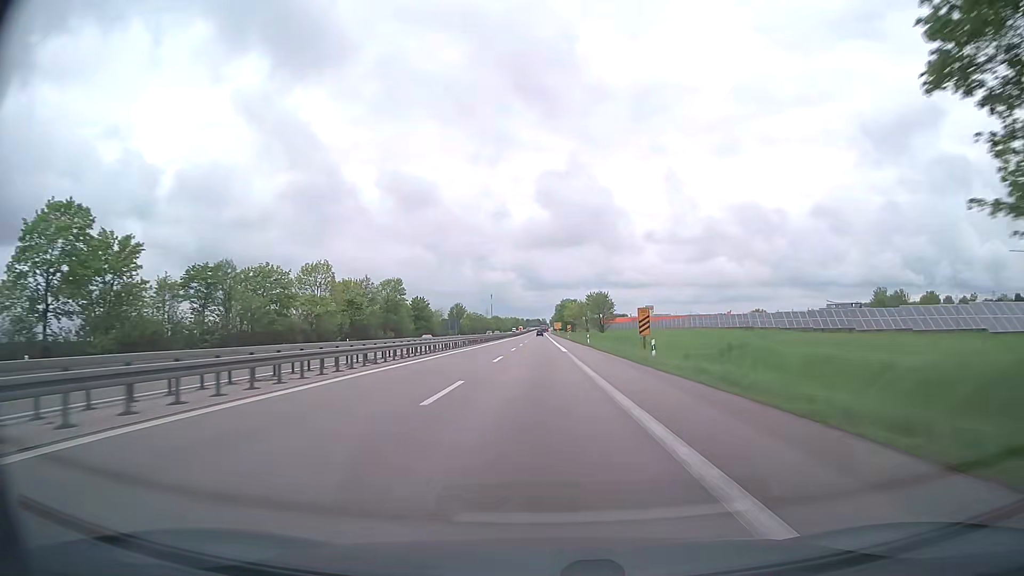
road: trunk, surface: asphalt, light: Day
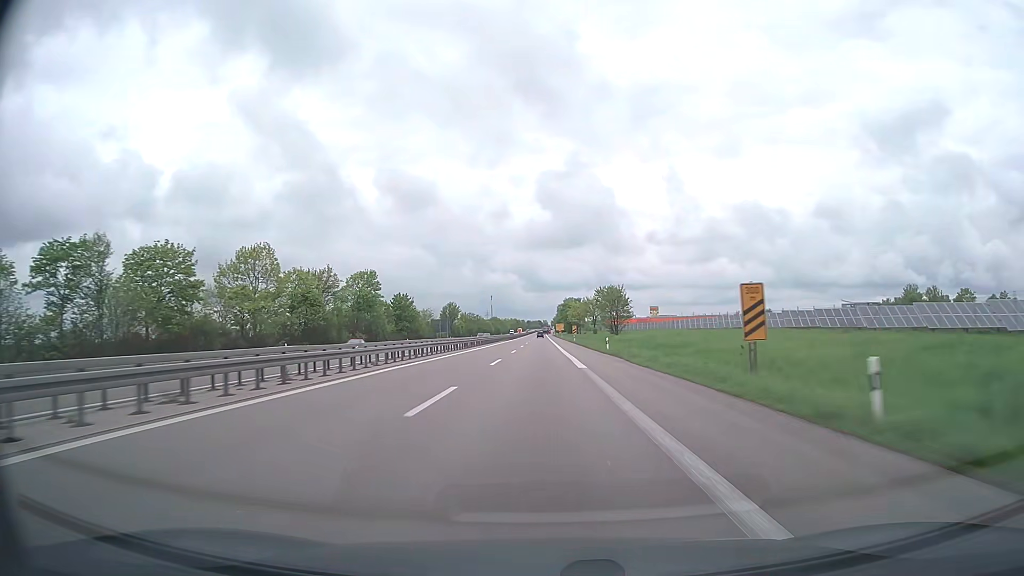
(0.0, +19.4) m; 0°
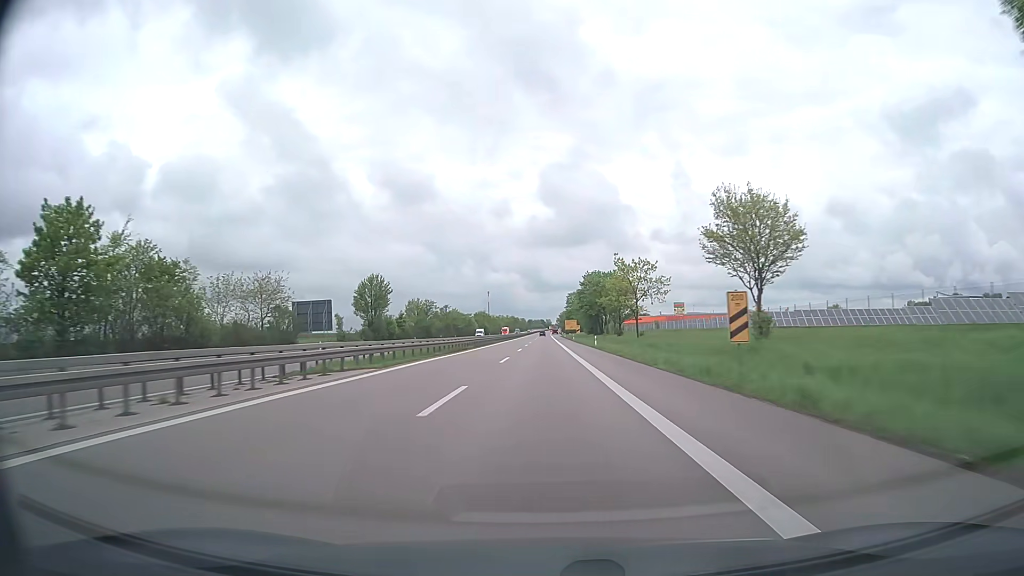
(-0.5, +96.9) m; 0°
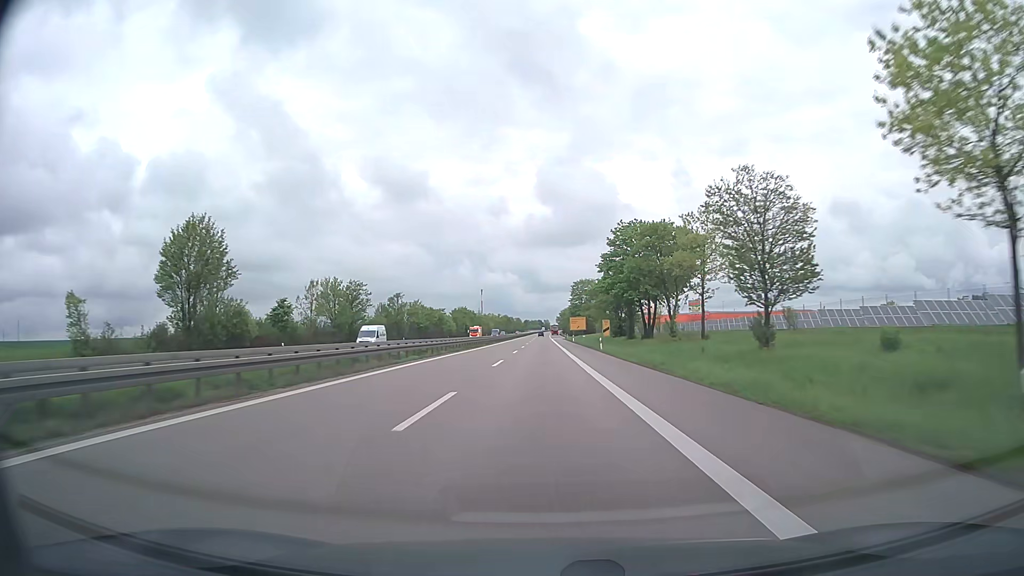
(+0.1, +58.1) m; 0°
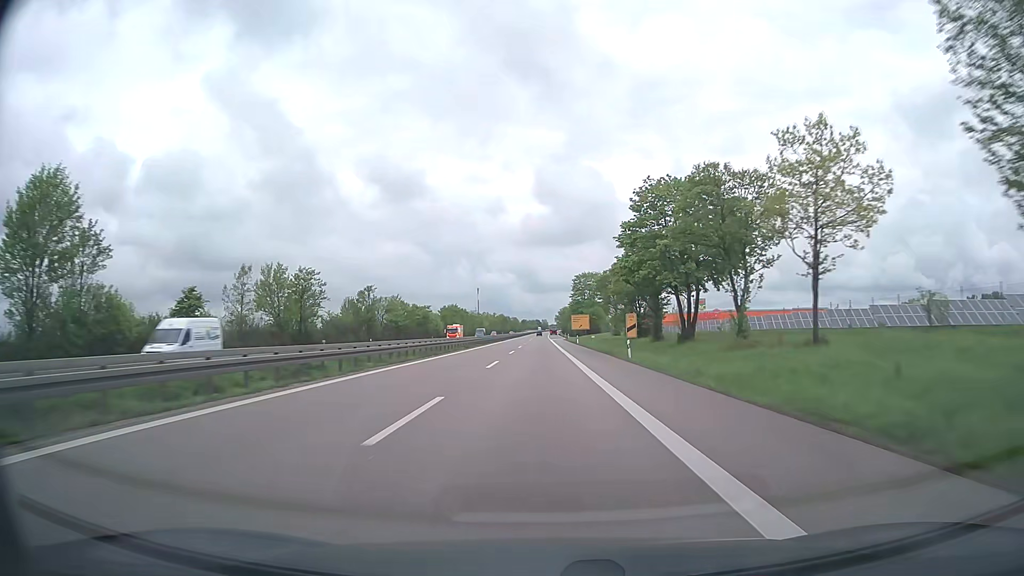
(0.0, +19.4) m; 0°
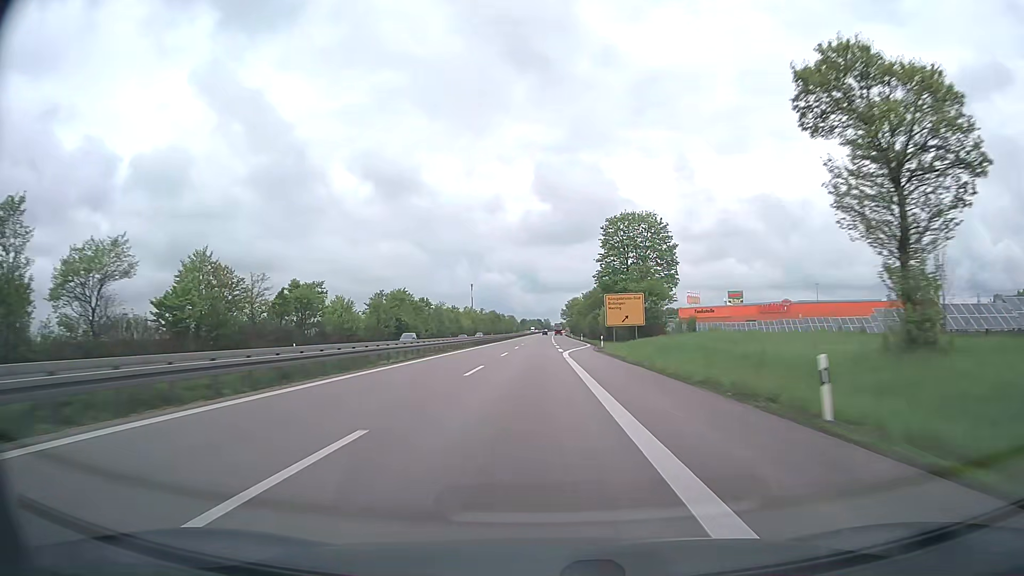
(0.0, +77.3) m; 0°
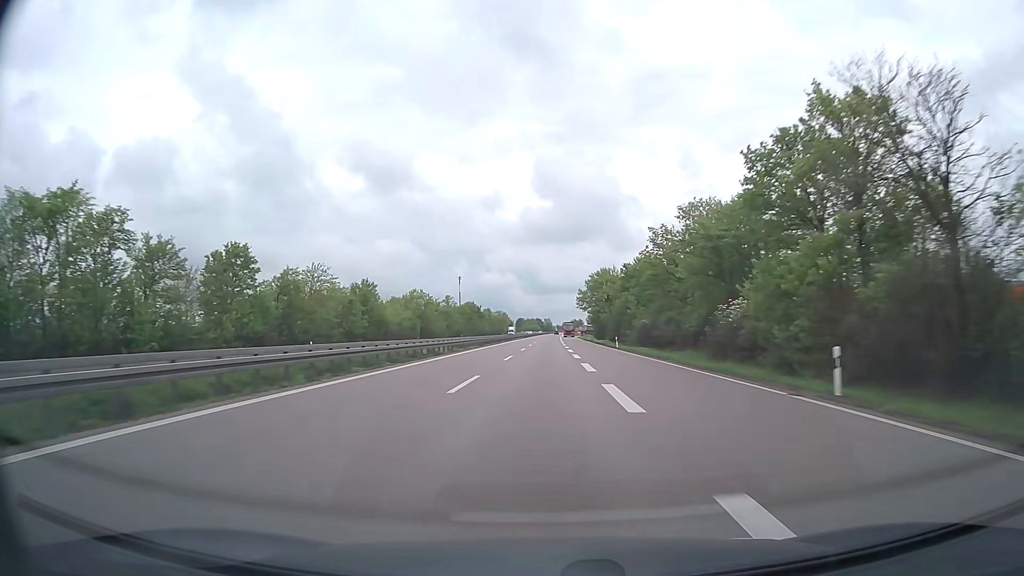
(-0.5, +96.6) m; 0°
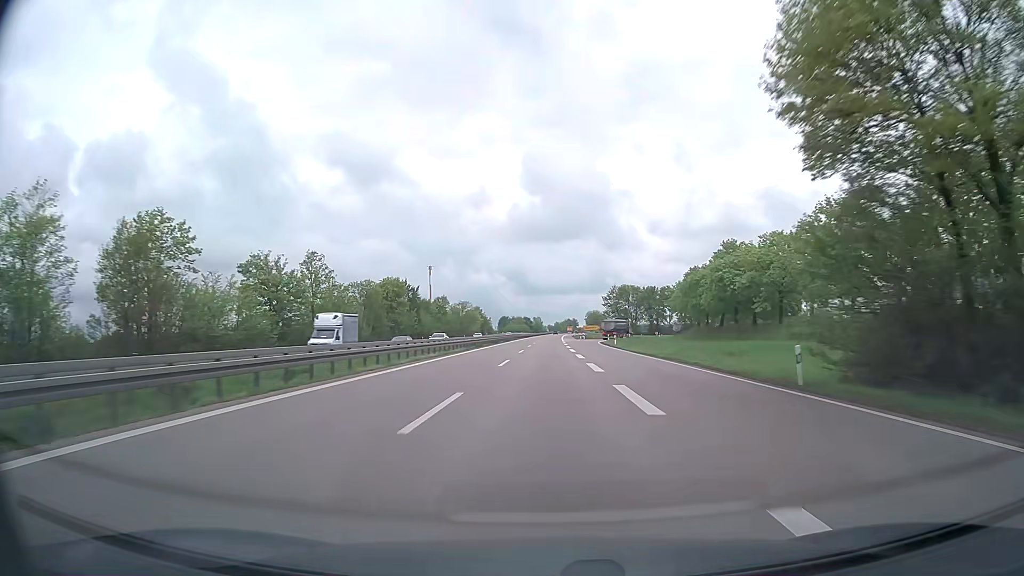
(+0.9, +96.6) m; +1°
(0, +10) (0, +20) (0, +30) (0, +40) (0, +50) (0, +60) (0, +70) (0, +80) (+1, +90) (+1, +100) m
